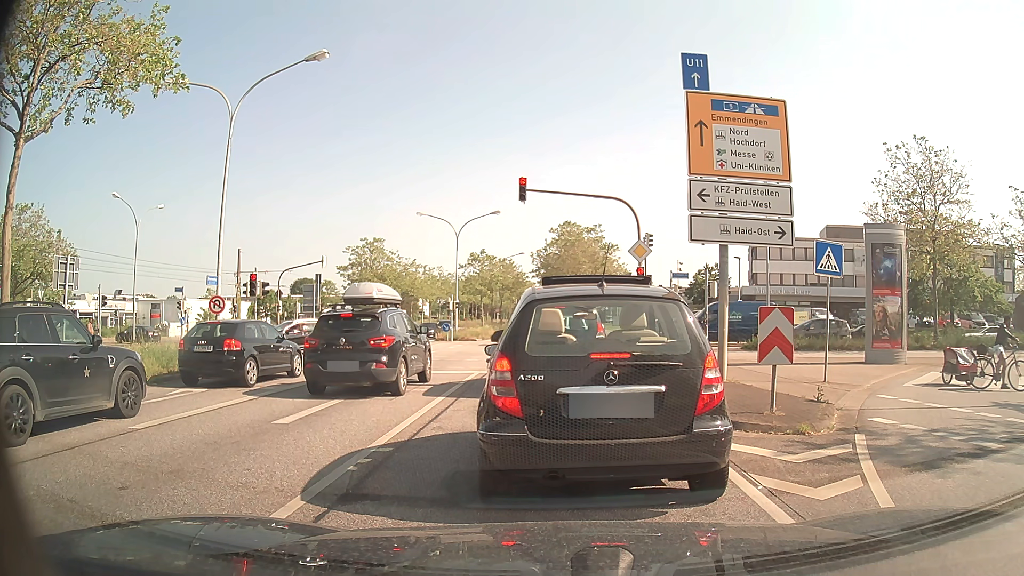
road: primary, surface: asphalt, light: Day
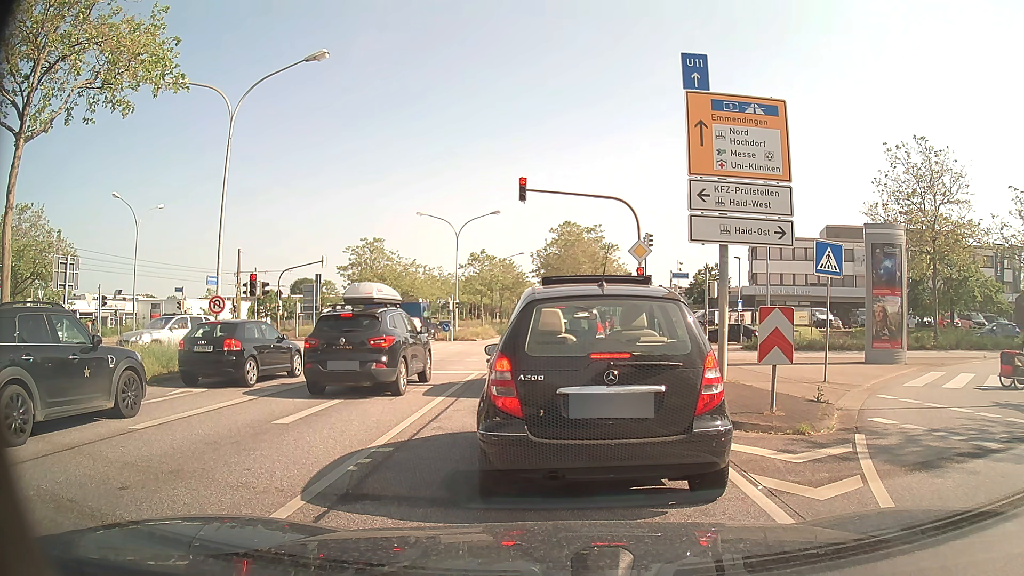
(0.0, 0.0) m; 0°
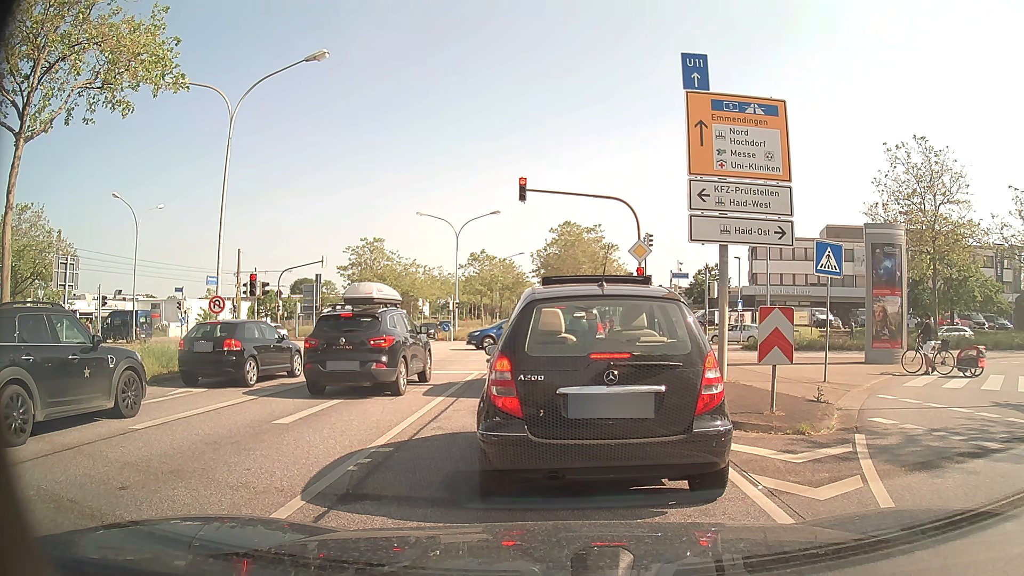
(0.0, 0.0) m; 0°
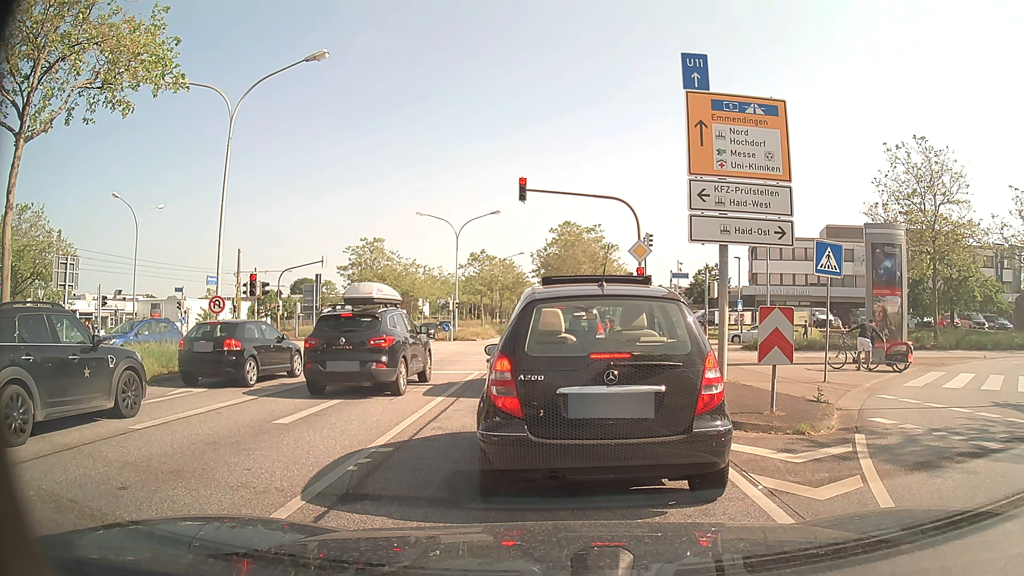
(0.0, 0.0) m; 0°
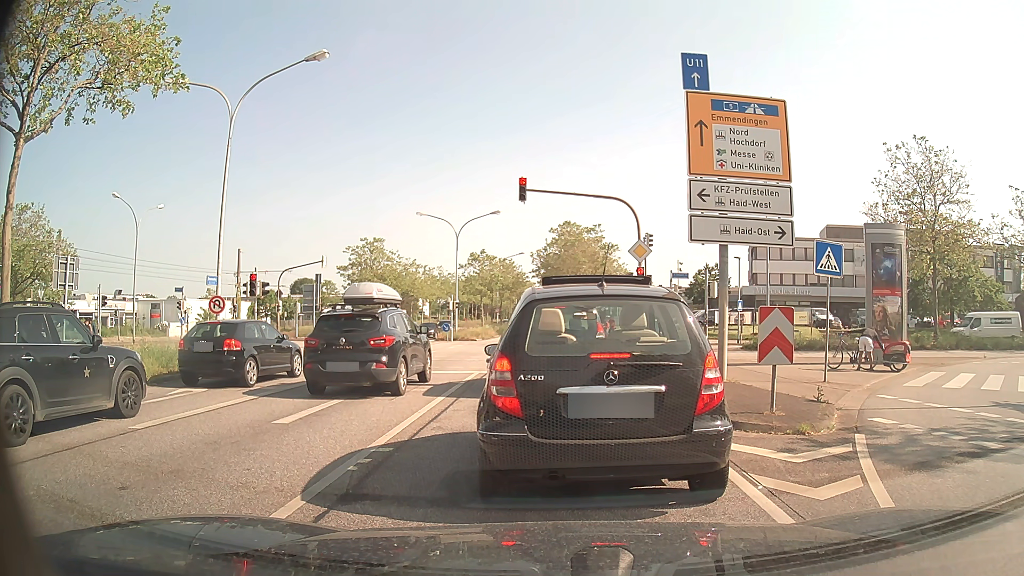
(0.0, 0.0) m; 0°
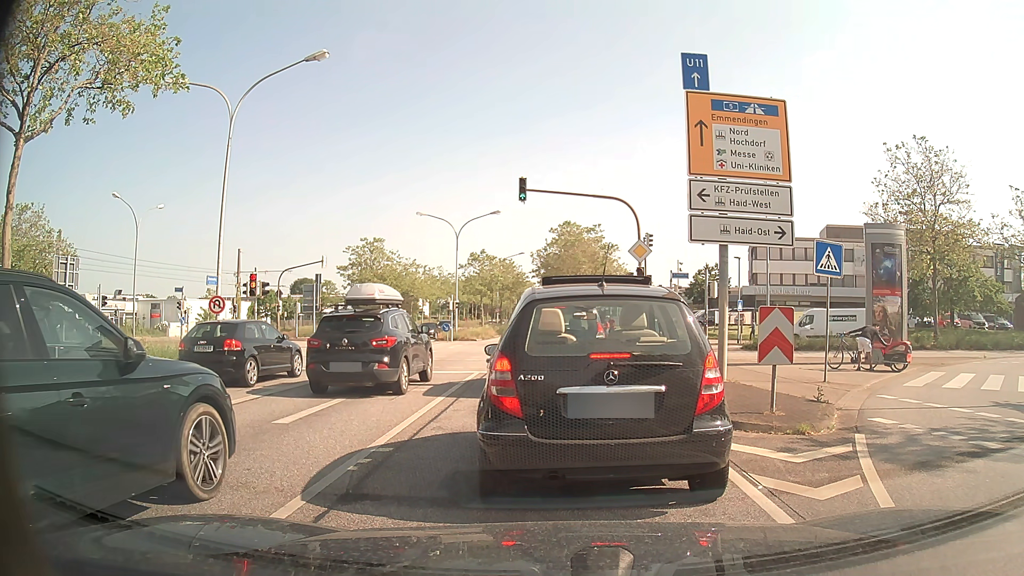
(0.0, 0.0) m; 0°
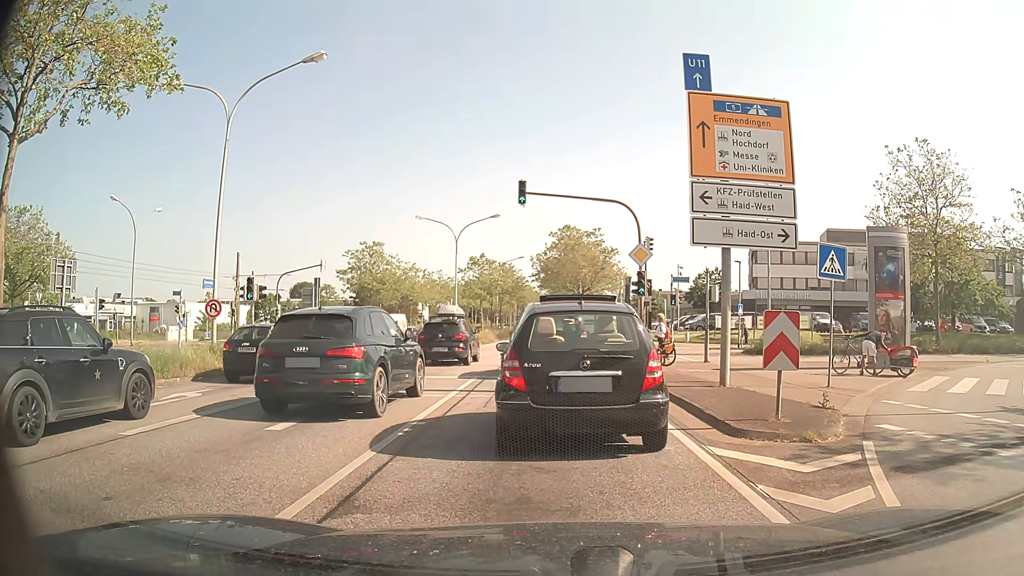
(0.0, +0.3) m; 0°
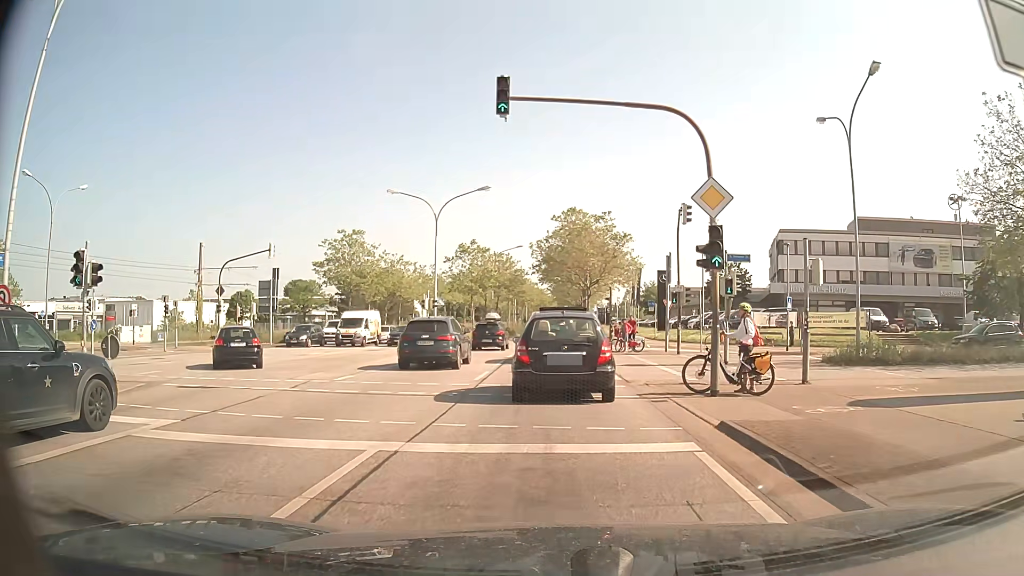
(+0.4, +10.7) m; +1°
(0, +10) (0, +20) (0, +30) (0, +40) (0, +50) (0, +60) (0, +70) (+1, +80) (+1, +90) (+1, +100) m
